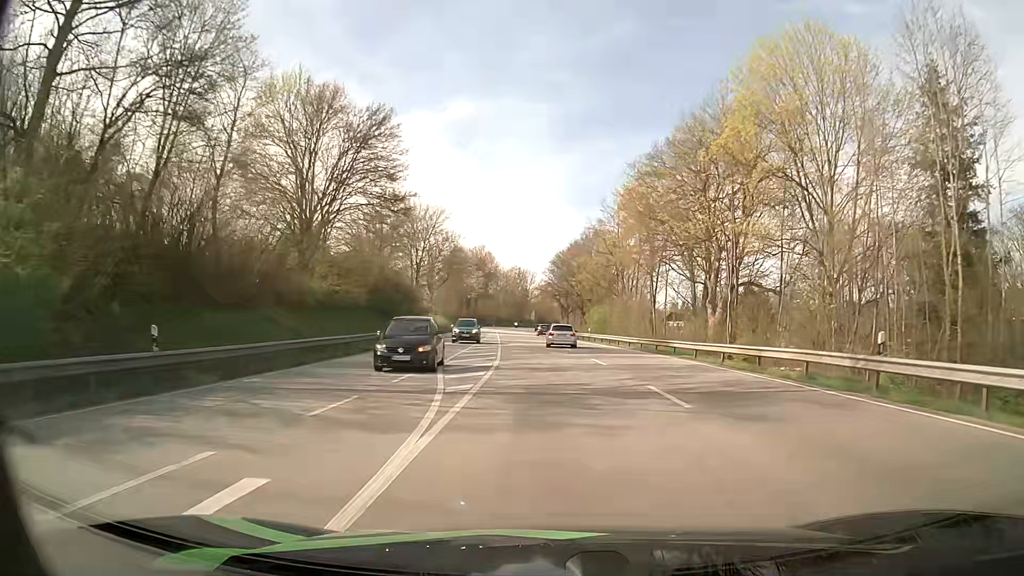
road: primary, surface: asphalt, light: Day
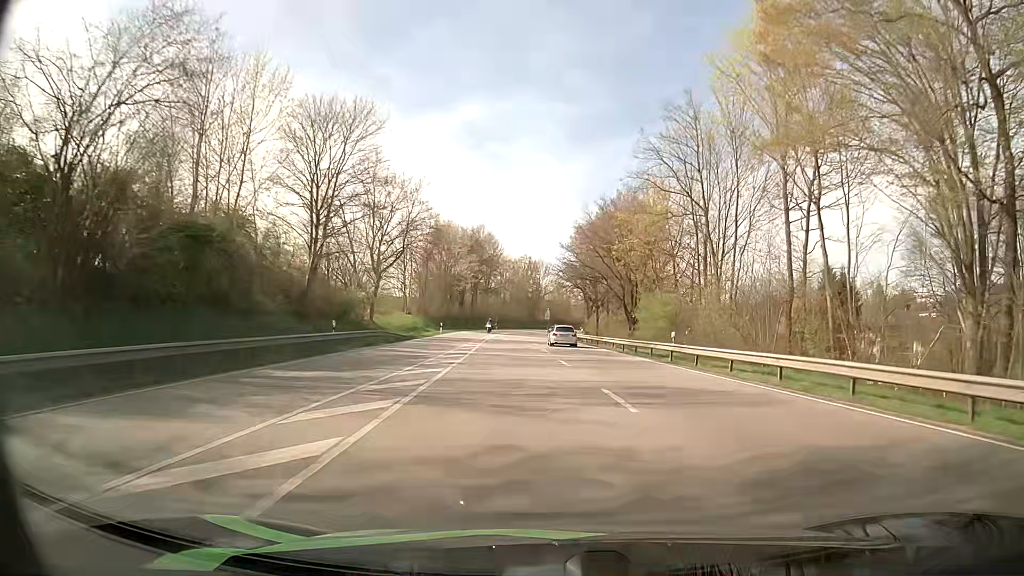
(-0.5, +36.4) m; -1°
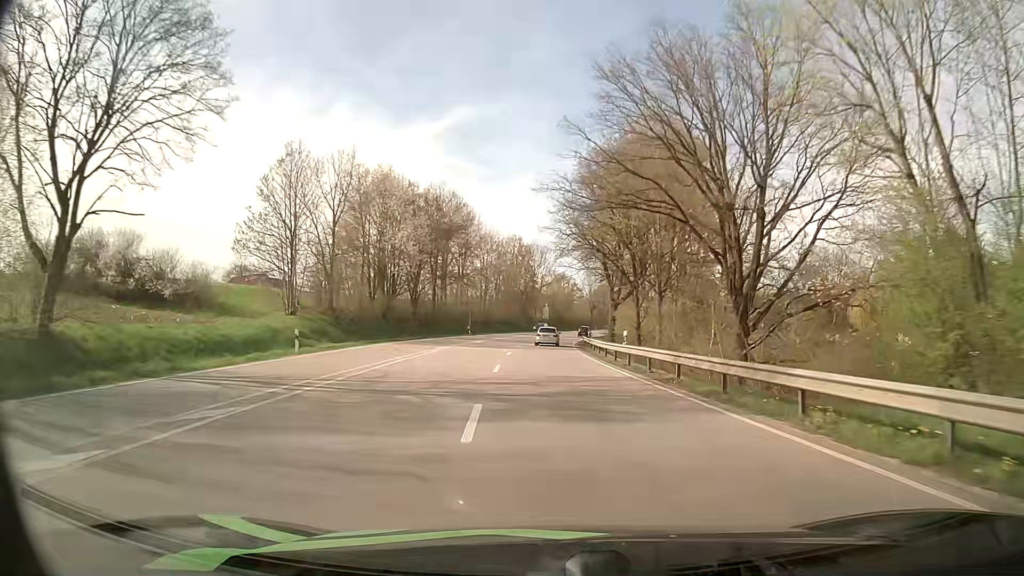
(0.0, +39.0) m; 0°
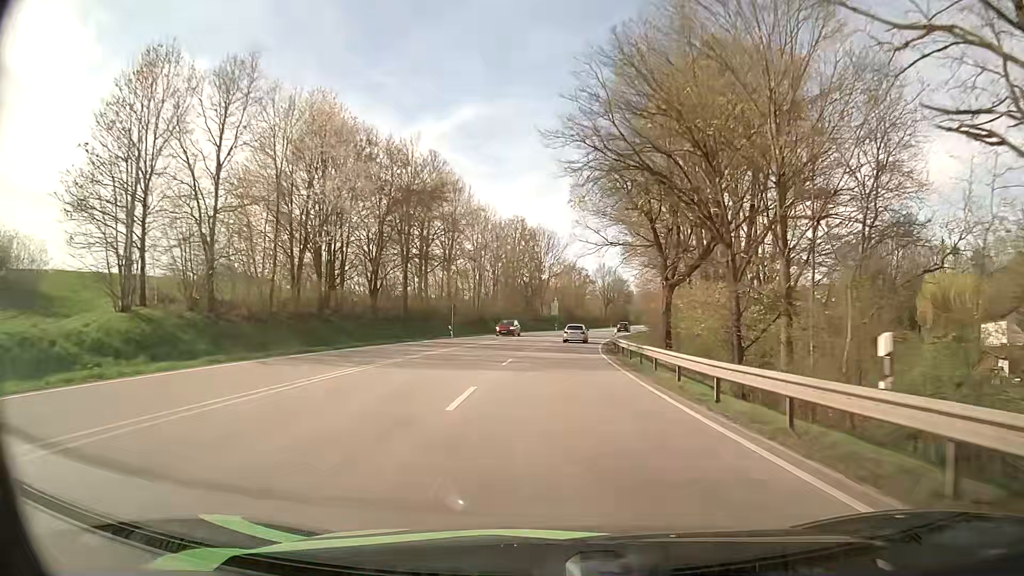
(-0.2, +21.3) m; -1°
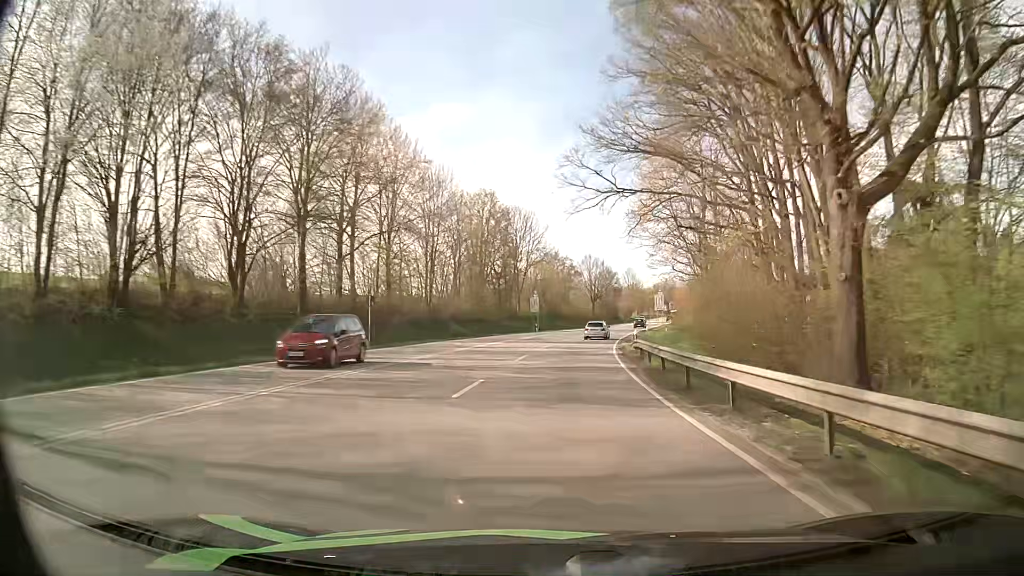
(+0.3, +22.4) m; +2°
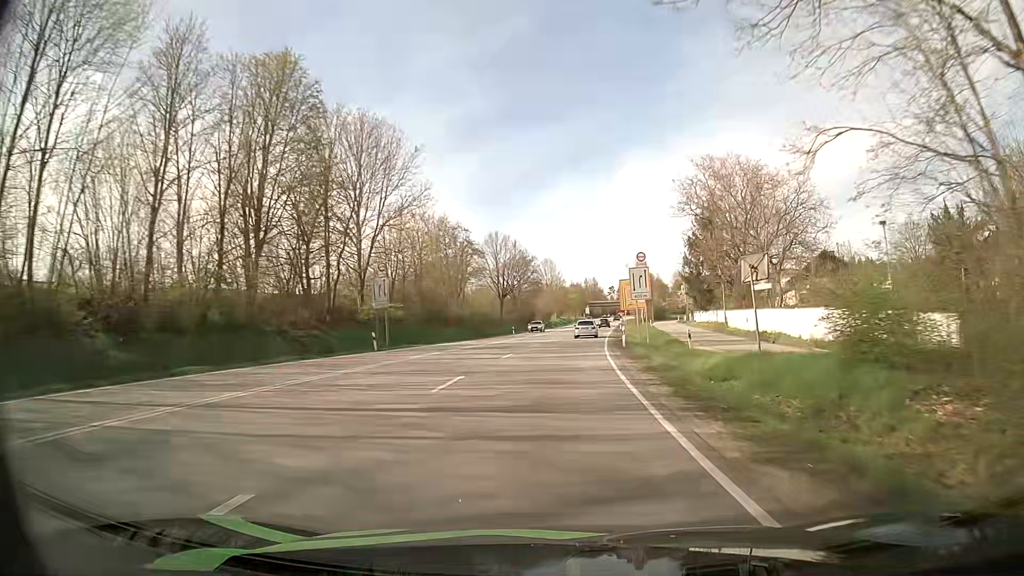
(+3.0, +46.9) m; +7°
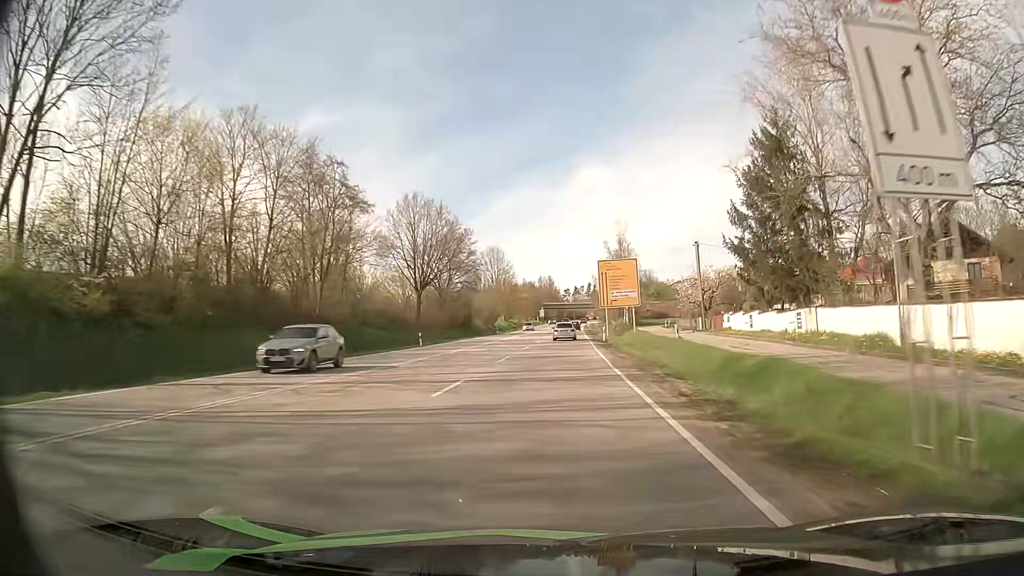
(+1.8, +36.2) m; +5°
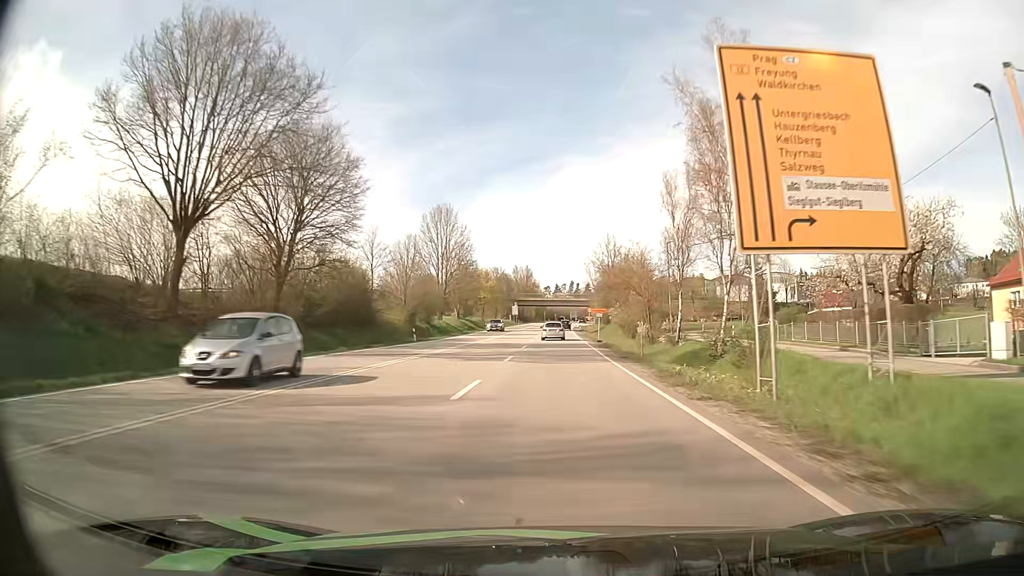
(+0.9, +49.0) m; +2°
(0, +10) (0, +20) (0, +30) (0, +40) (0, +50) (+1, +60) (+1, +70) (+1, +80) (+1, +90) (+2, +100) m
